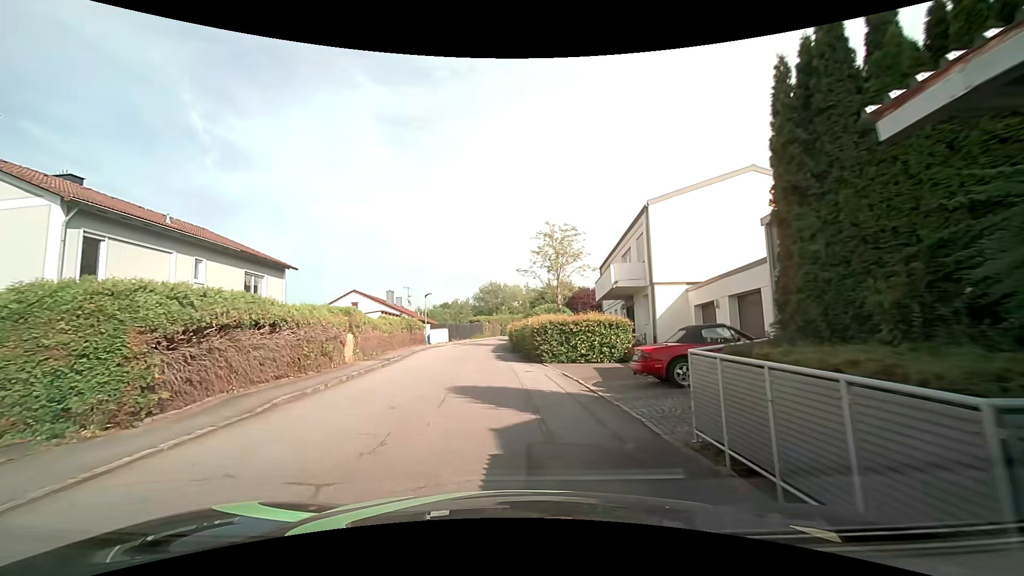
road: residential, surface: asphalt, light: Day
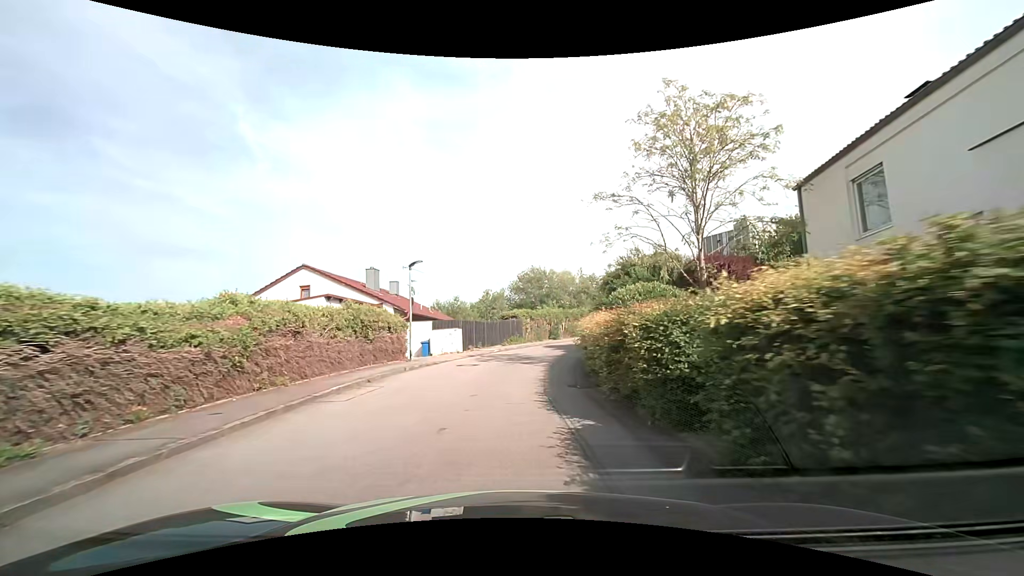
(-1.1, +20.8) m; -5°
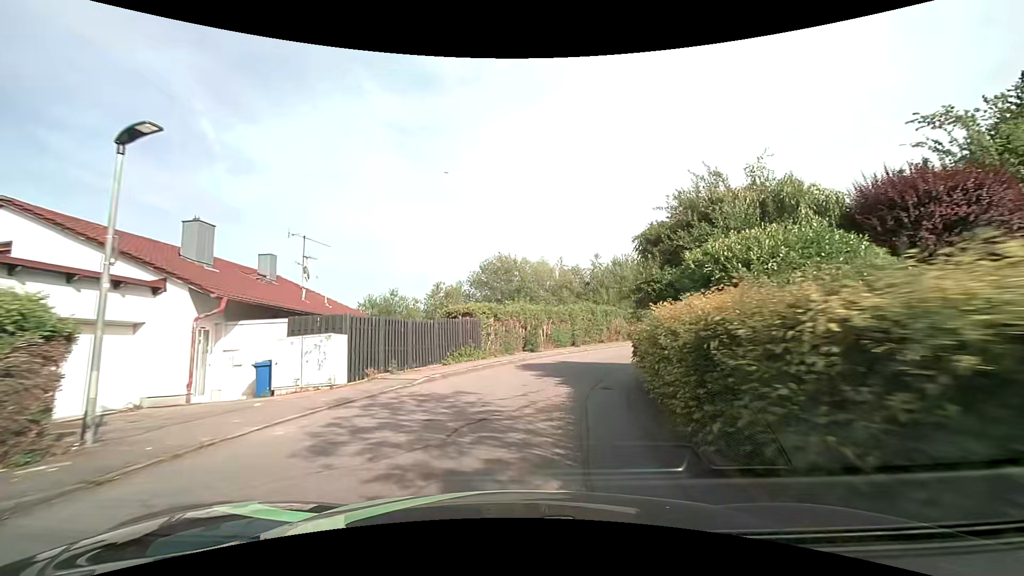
(+0.3, +14.8) m; +4°
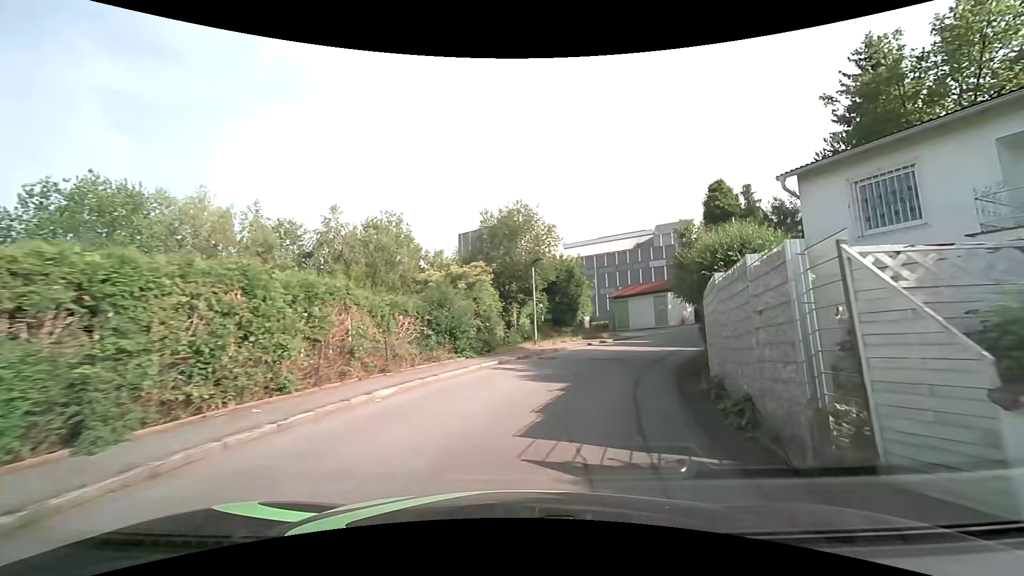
(+4.2, +23.0) m; +26°
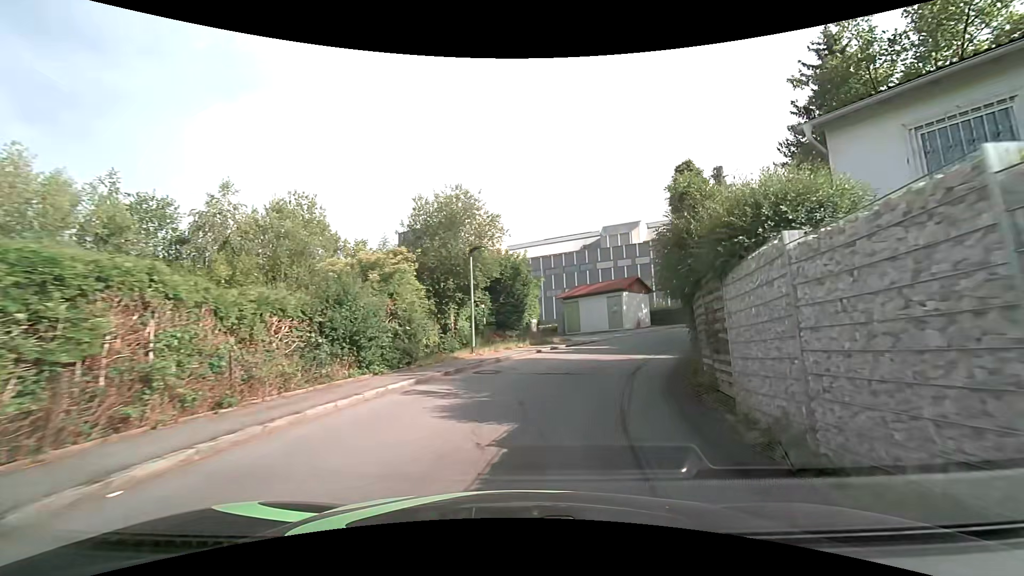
(+0.2, +4.5) m; +6°
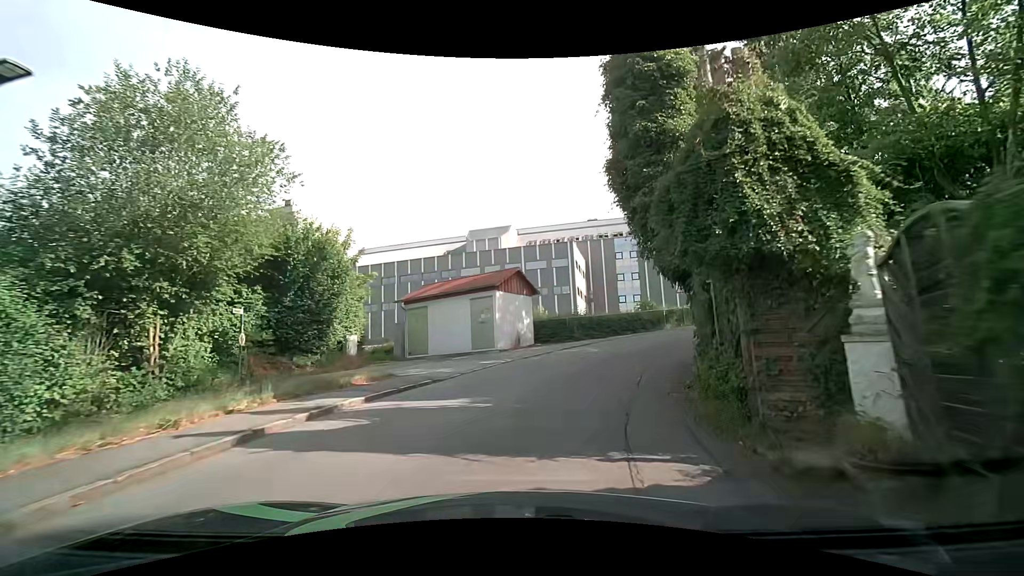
(+2.0, +13.2) m; +15°
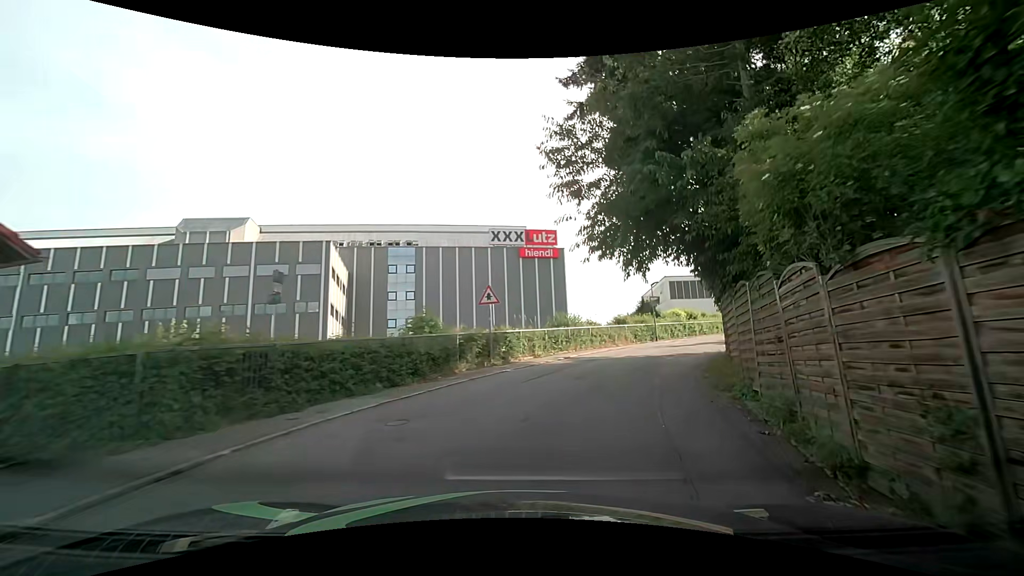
(+3.1, +16.5) m; +25°
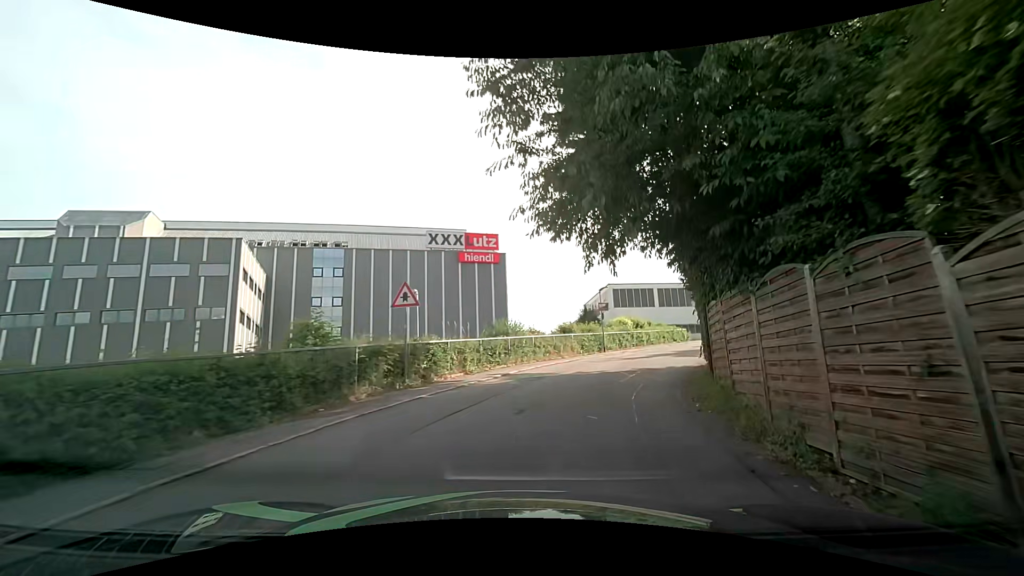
(+0.3, +3.9) m; +6°
